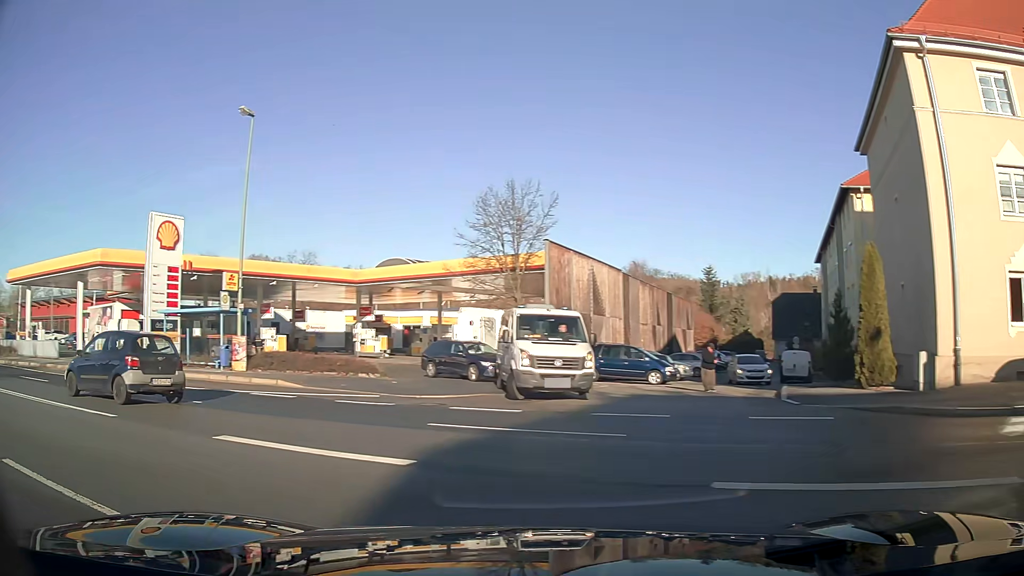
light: Day
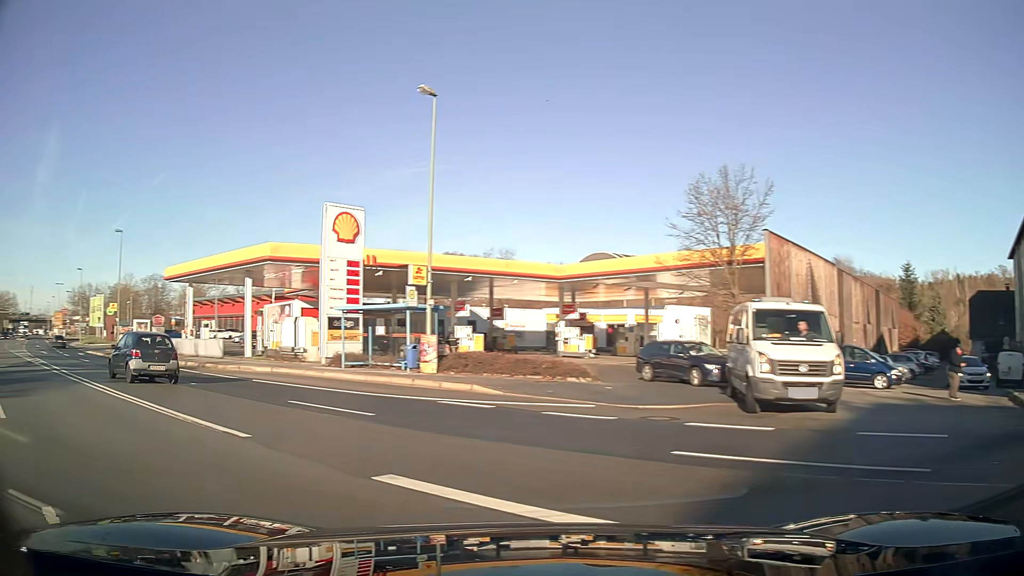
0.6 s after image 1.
(-0.4, +2.8) m; -15°
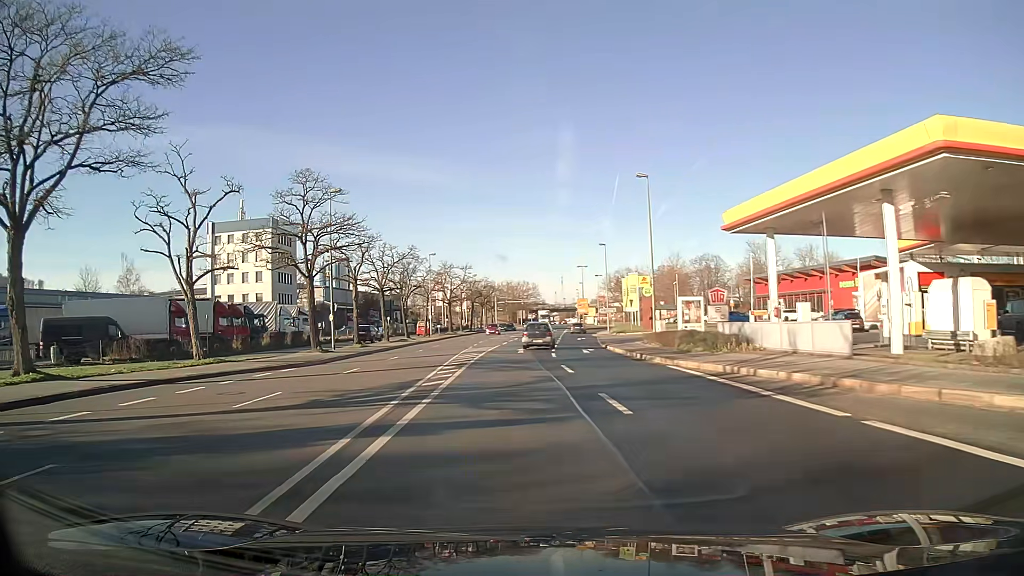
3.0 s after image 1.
(-8.6, +17.0) m; -42°
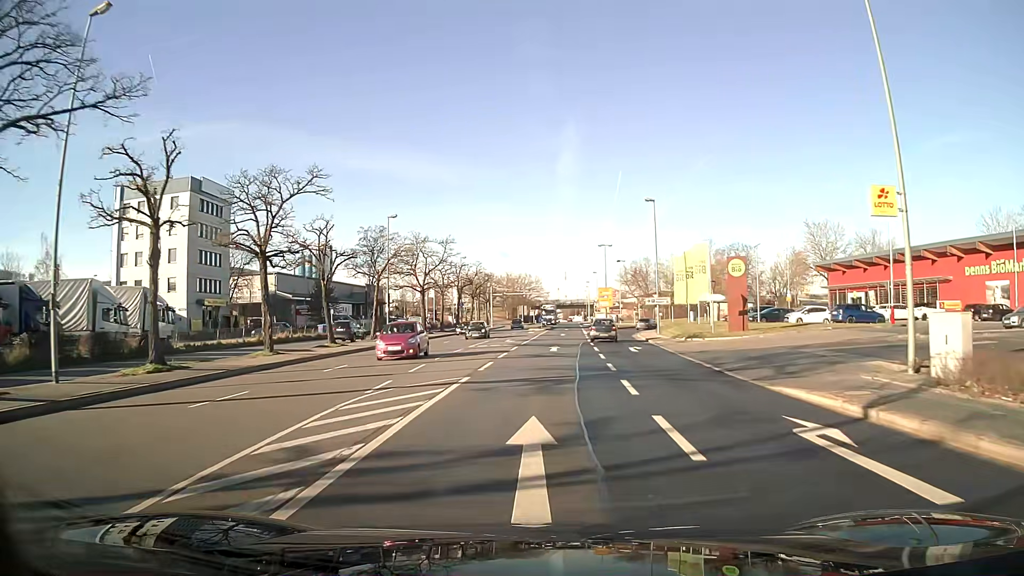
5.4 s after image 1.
(-0.2, +28.2) m; +1°
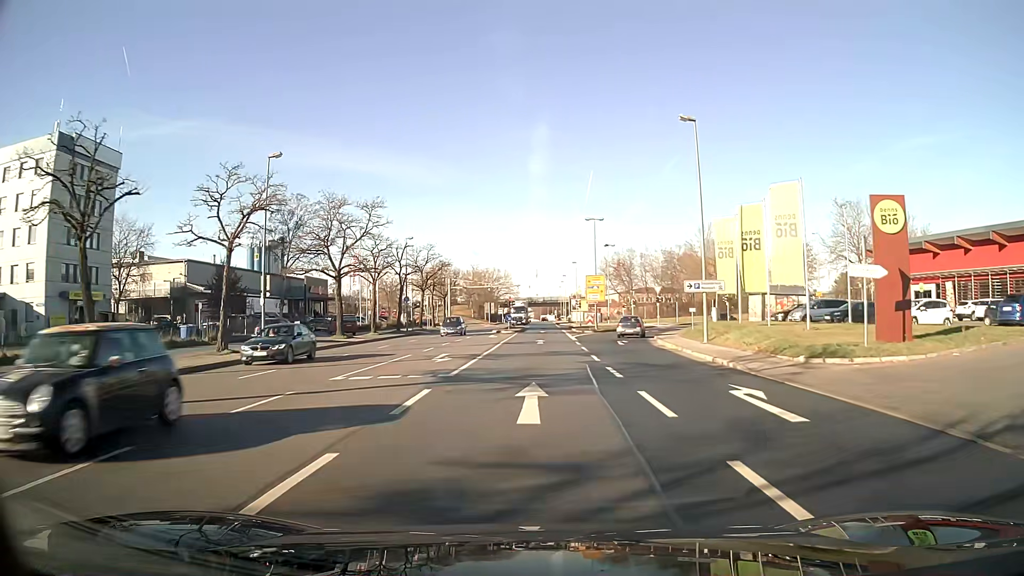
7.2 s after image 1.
(+0.5, +21.1) m; +2°
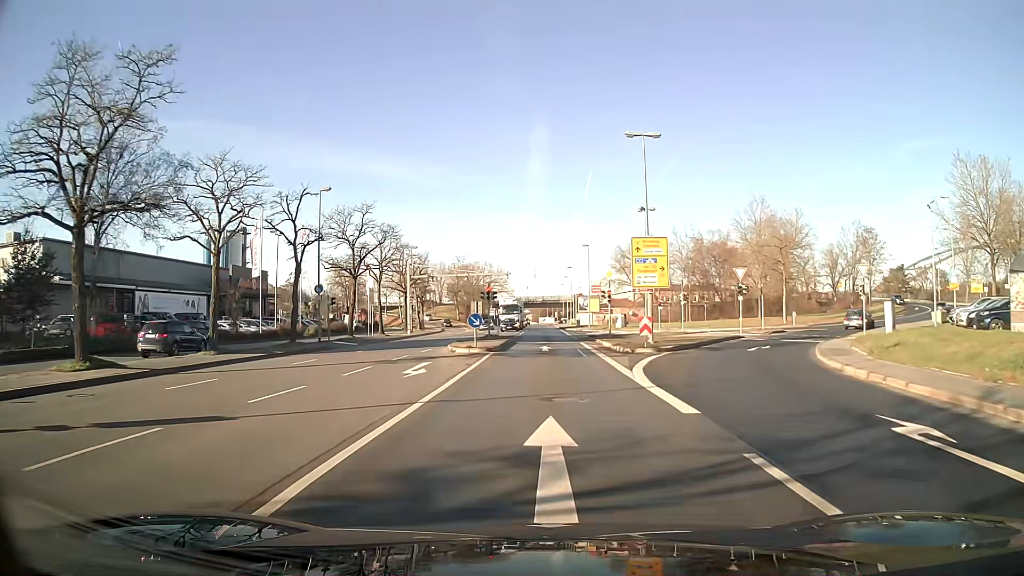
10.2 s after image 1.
(0.0, +29.6) m; 0°
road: primary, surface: asphalt
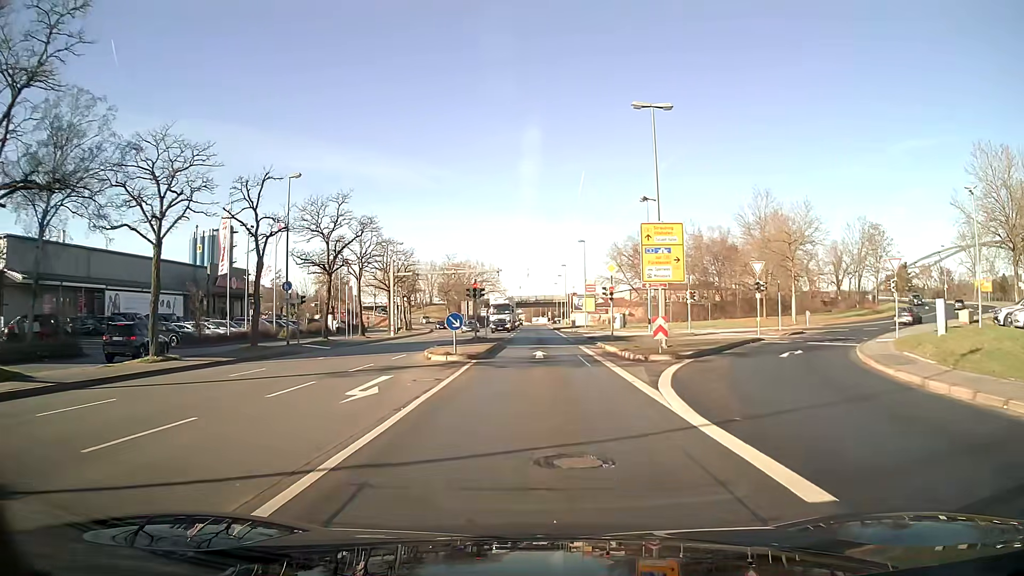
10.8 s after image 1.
(0.0, +4.6) m; 0°
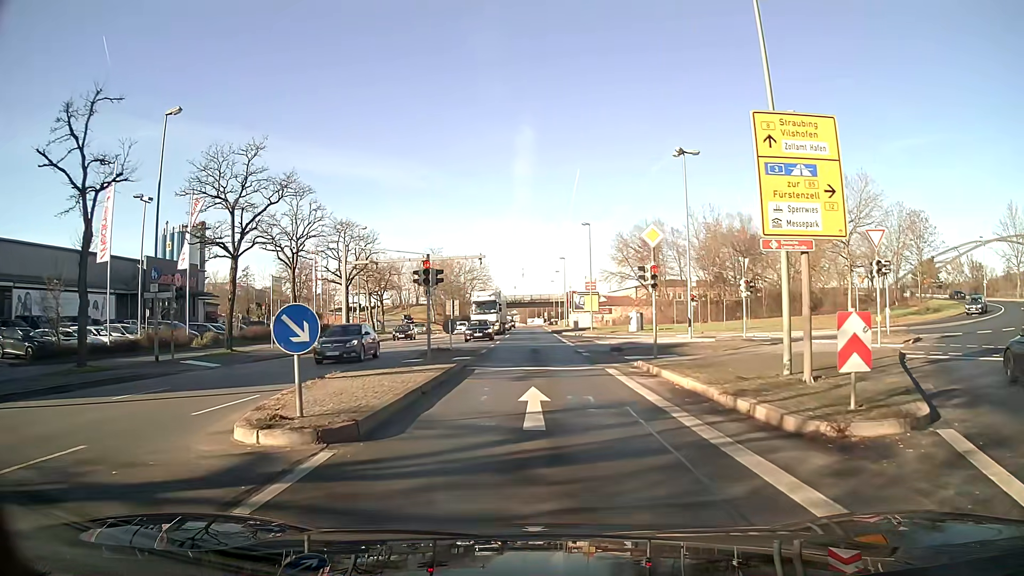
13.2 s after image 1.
(+0.1, +14.3) m; 0°
(0, +10) (0, +20) (0, +30) (0, +40) (0, +50) (0, +60) (0, +70) (0, +80) (0, +90) (0, +100) m
